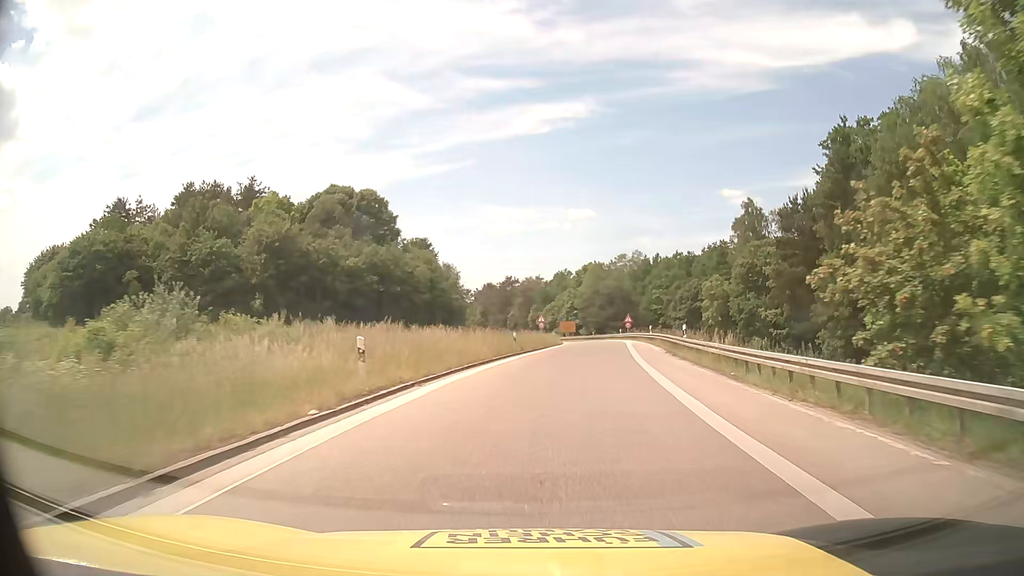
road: motorway_link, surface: asphalt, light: Day
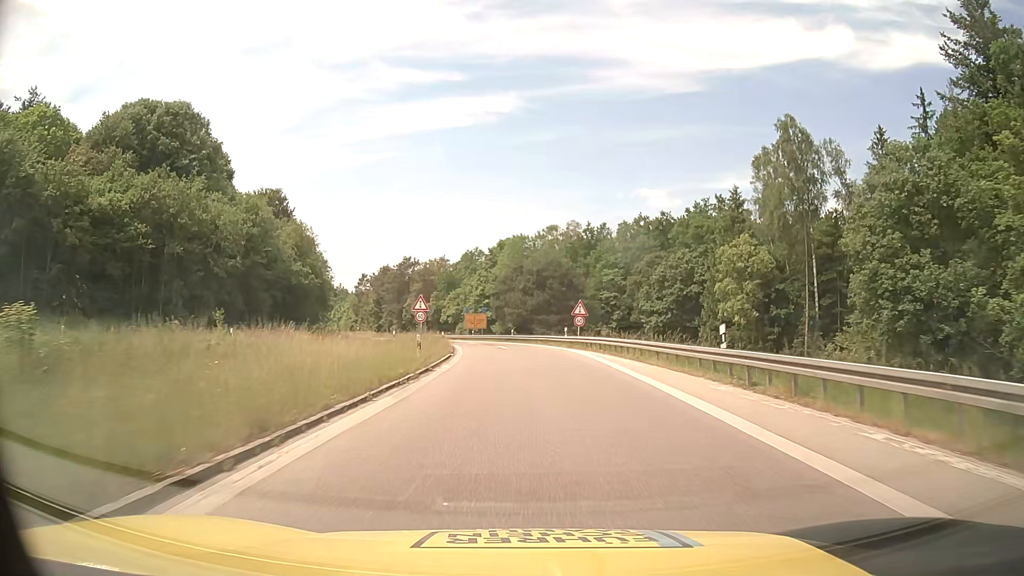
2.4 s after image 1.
(+3.1, +39.1) m; +7°
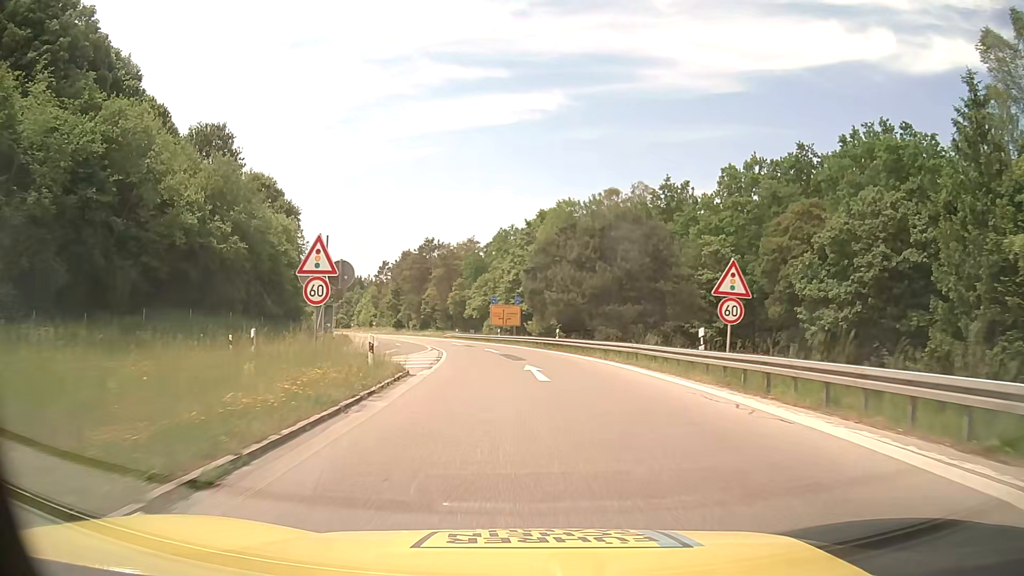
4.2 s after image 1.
(-0.6, +29.3) m; -3°
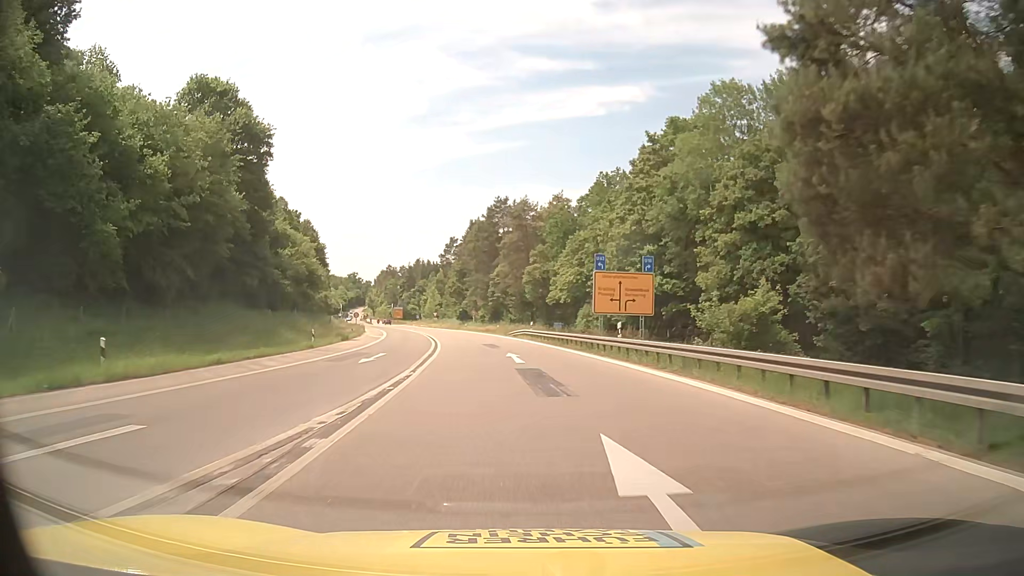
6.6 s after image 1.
(-2.4, +38.4) m; -8°
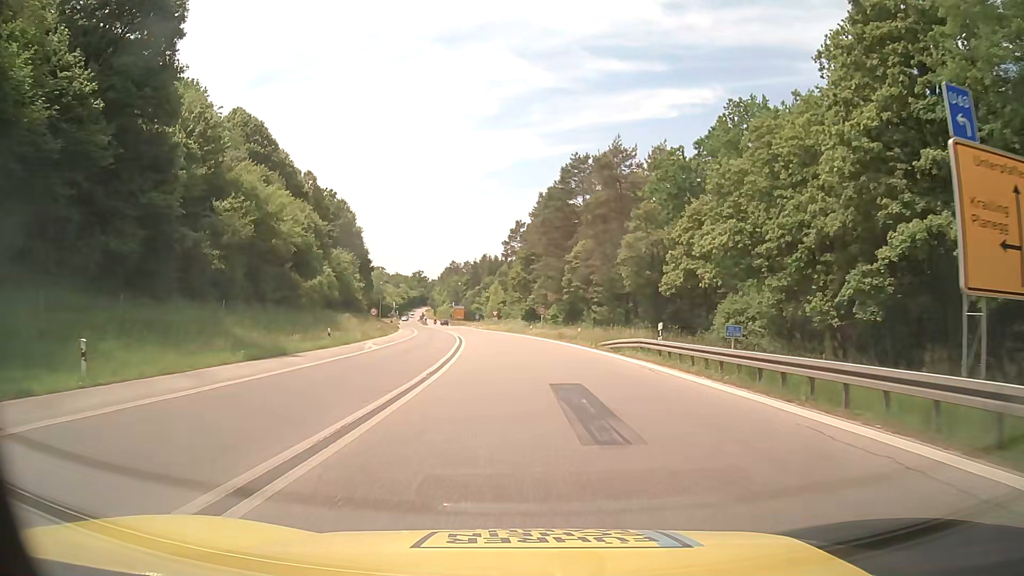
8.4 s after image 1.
(-1.6, +27.7) m; -6°
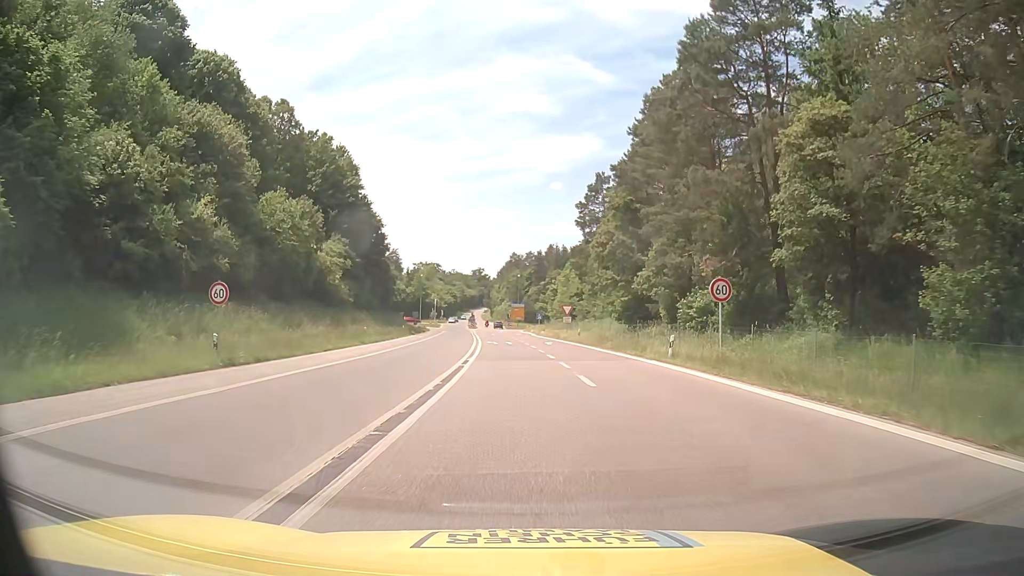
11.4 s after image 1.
(-2.3, +43.9) m; -6°
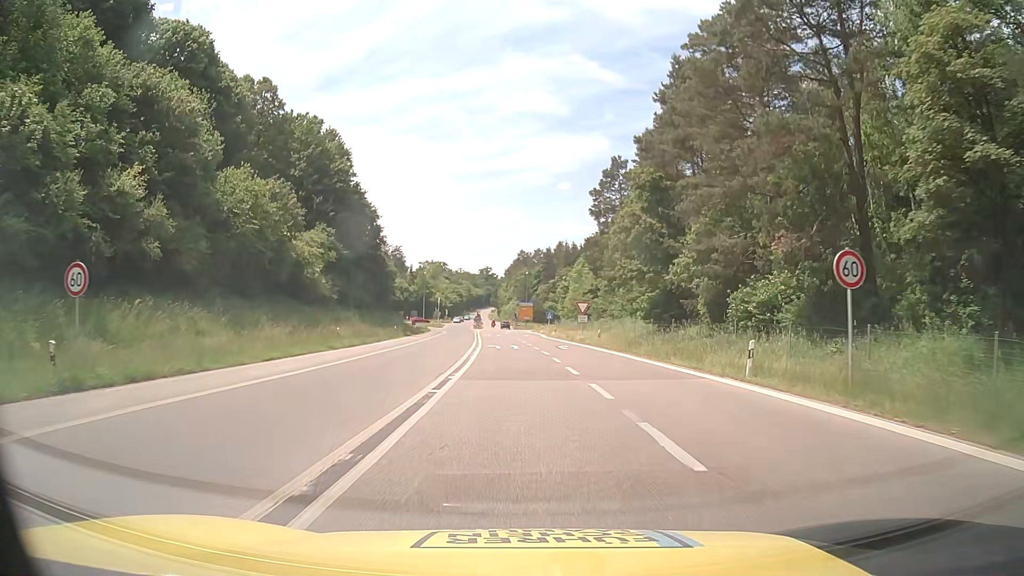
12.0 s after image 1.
(0.0, +8.5) m; 0°
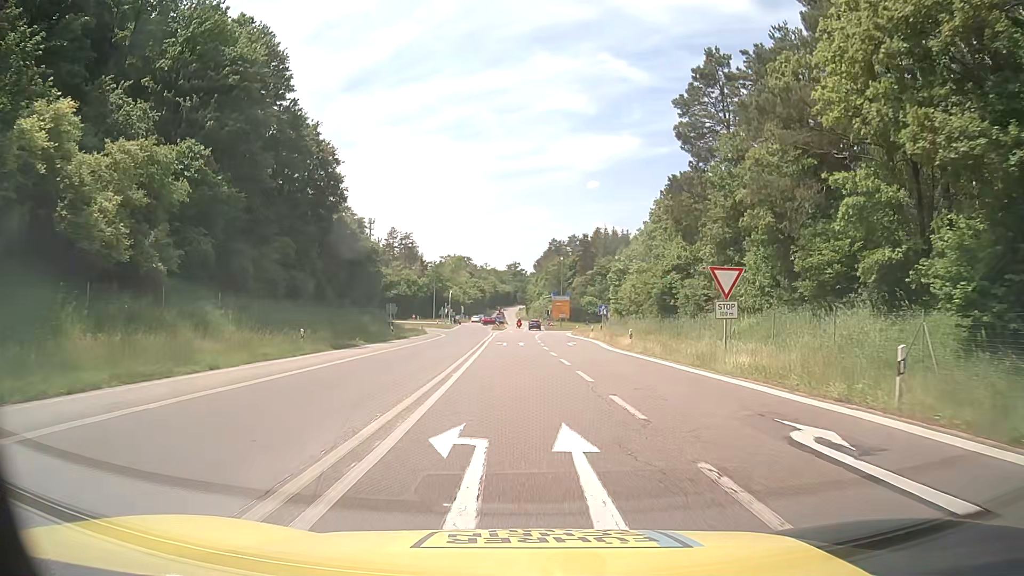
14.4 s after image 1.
(-1.0, +32.6) m; -3°
(0, +10) (0, +20) (0, +30) (0, +40) (-1, +50) (-1, +60) (0, +70) (+1, +80) (+1, +90) (+2, +100) m
